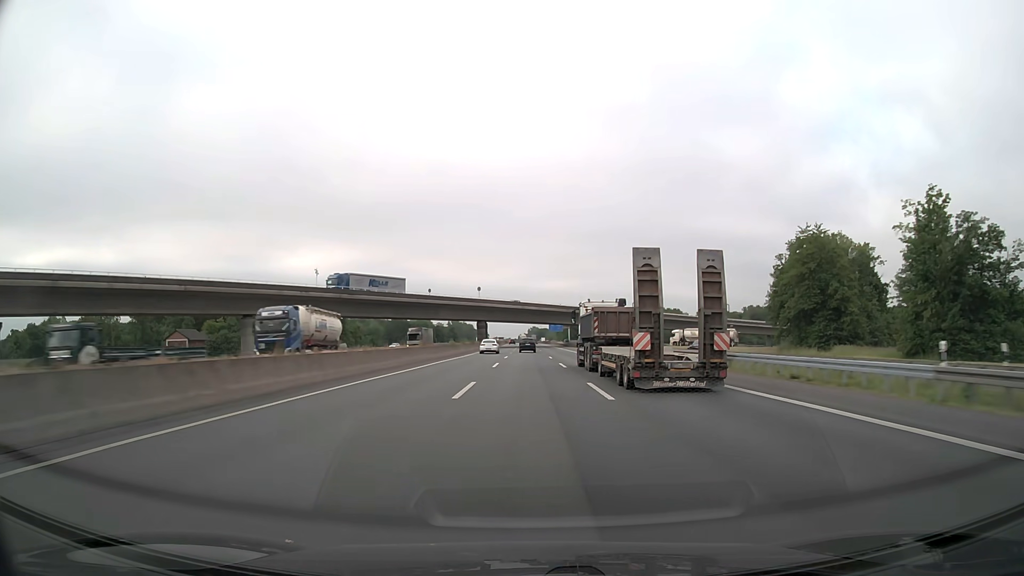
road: motorway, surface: asphalt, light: Day
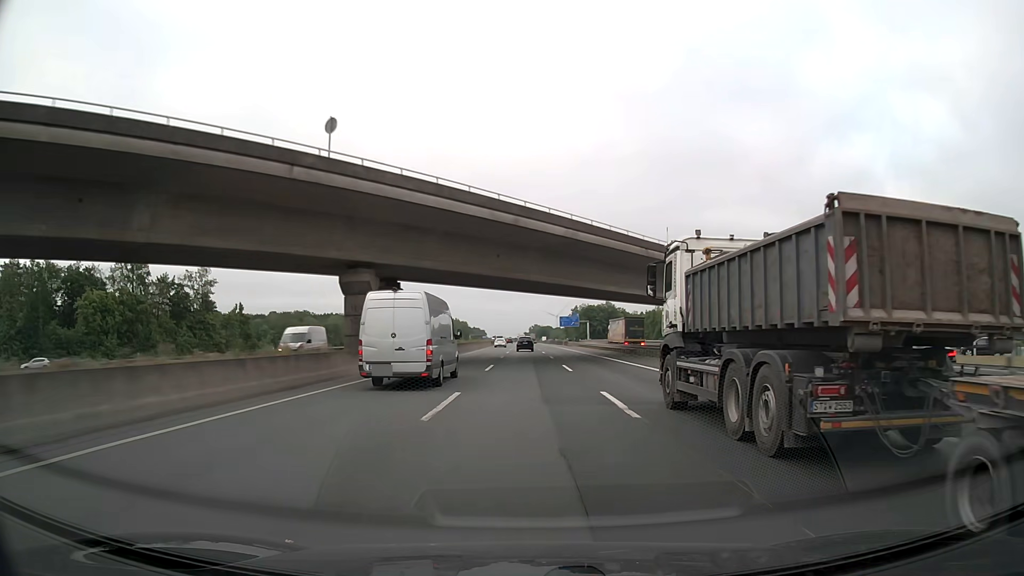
(-0.1, +95.1) m; 0°
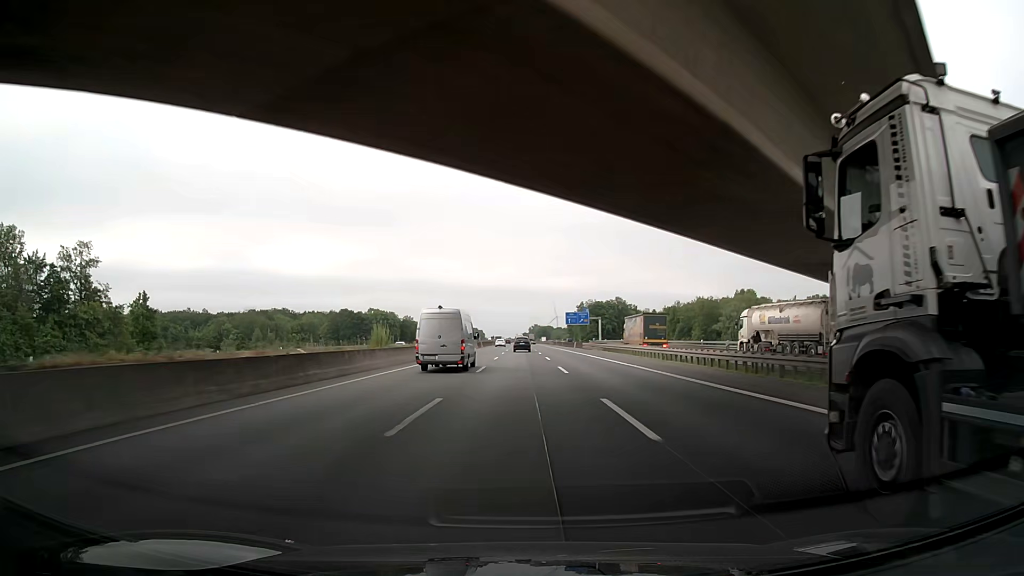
(+0.1, +38.0) m; +1°
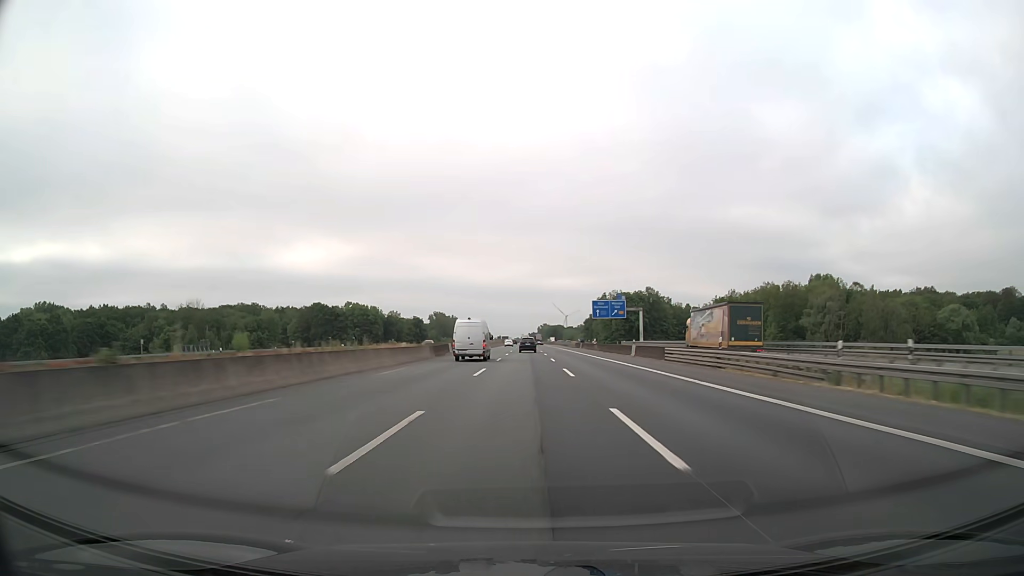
(-1.1, +57.0) m; -1°
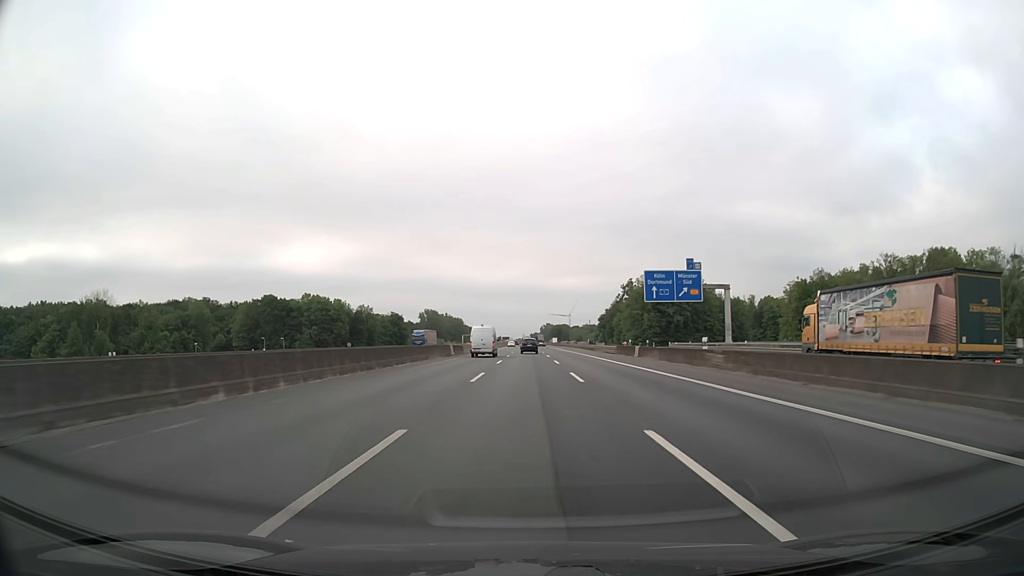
(-0.1, +57.1) m; 0°
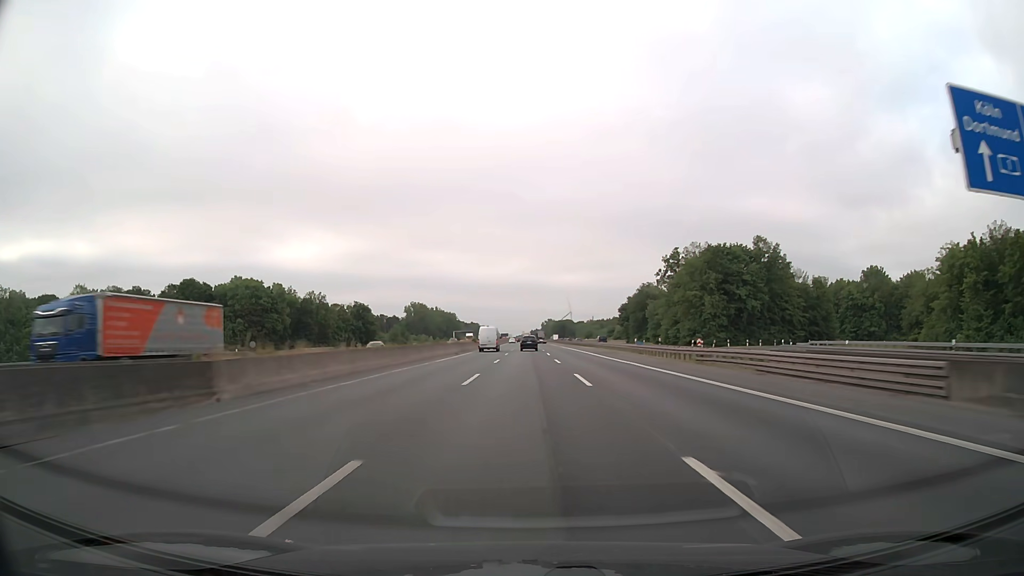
(0.0, +57.1) m; 0°
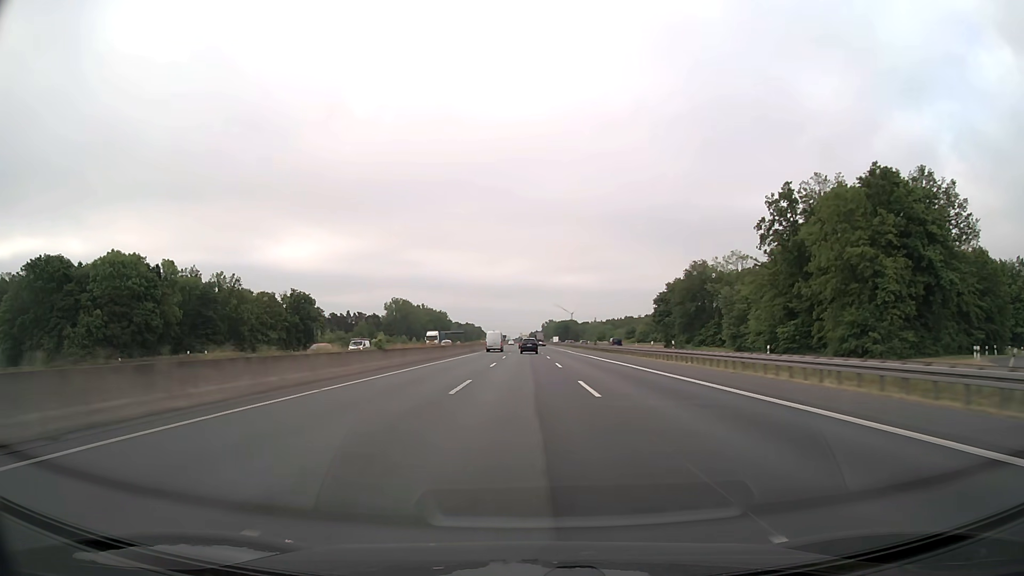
(-0.1, +57.2) m; 0°
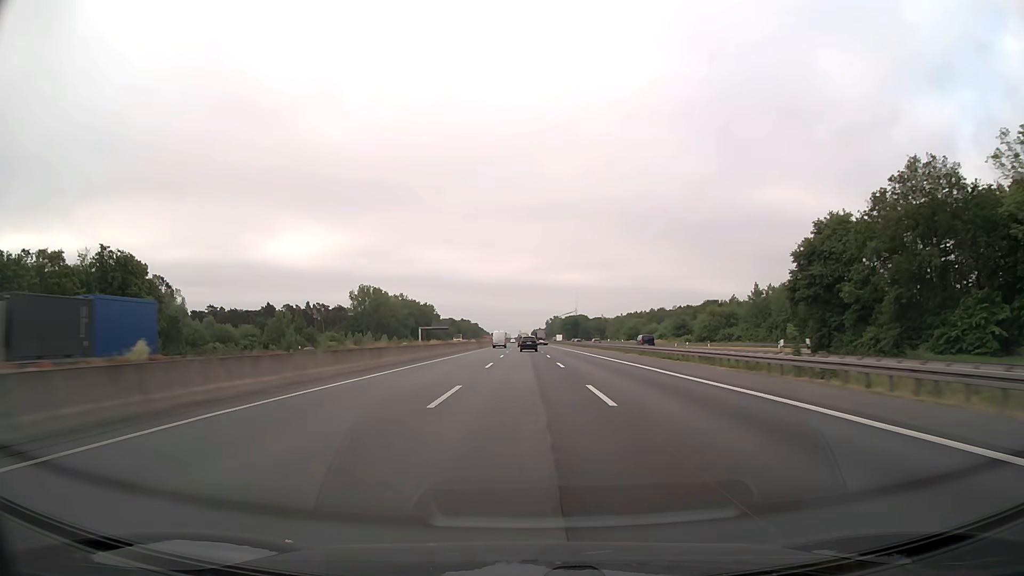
(-0.2, +76.3) m; 0°
(0, +10) (0, +20) (0, +30) (0, +40) (0, +50) (0, +60) (0, +70) (0, +80) (0, +90) (0, +100) m
